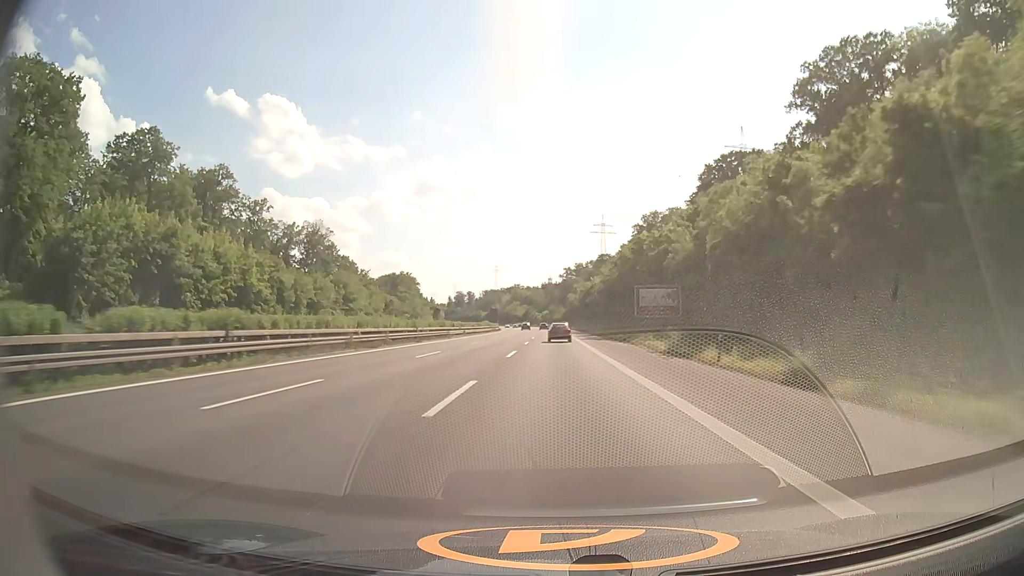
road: motorway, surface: asphalt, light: Day
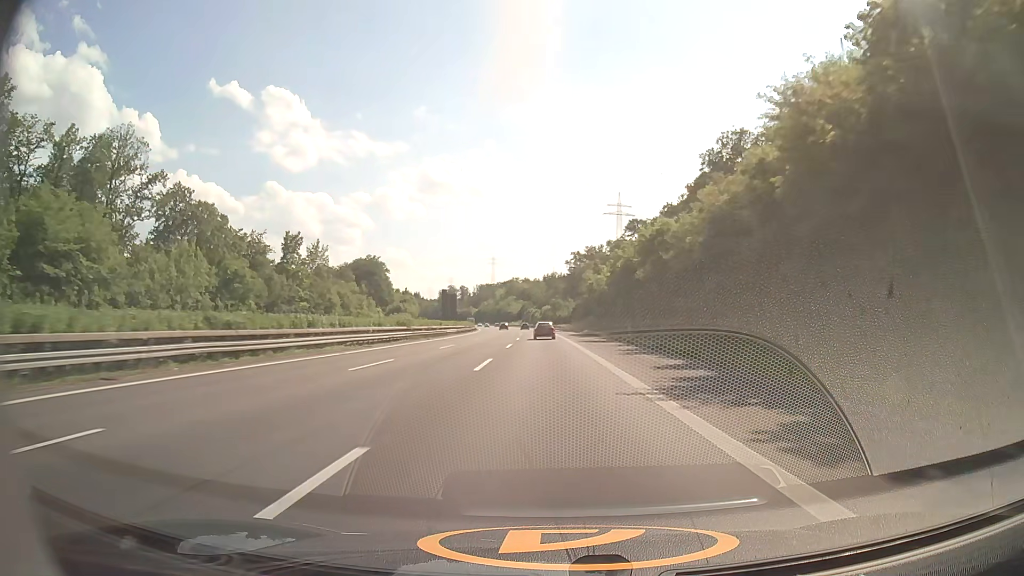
(0.0, +80.1) m; 0°
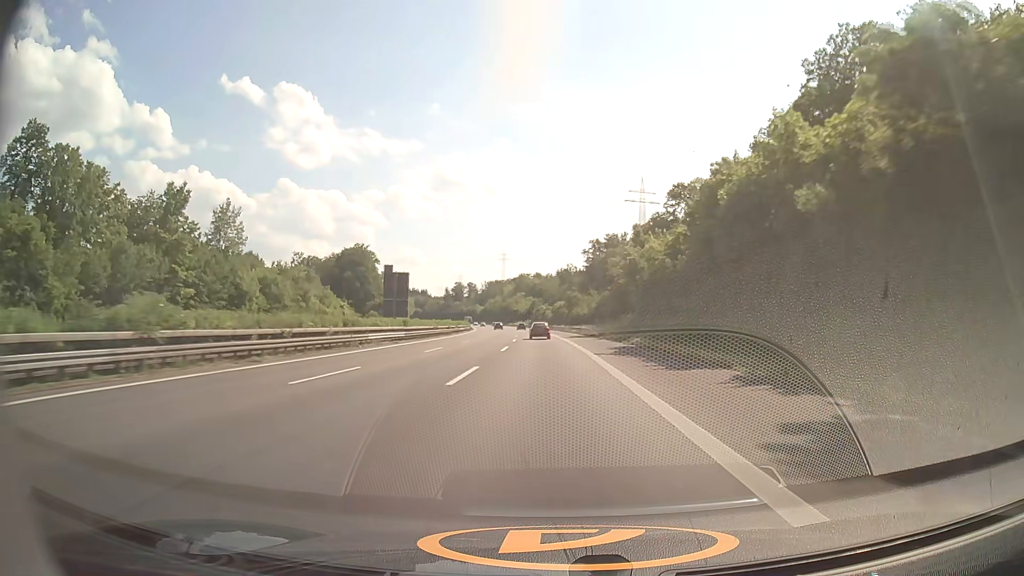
(-0.3, +40.4) m; -1°
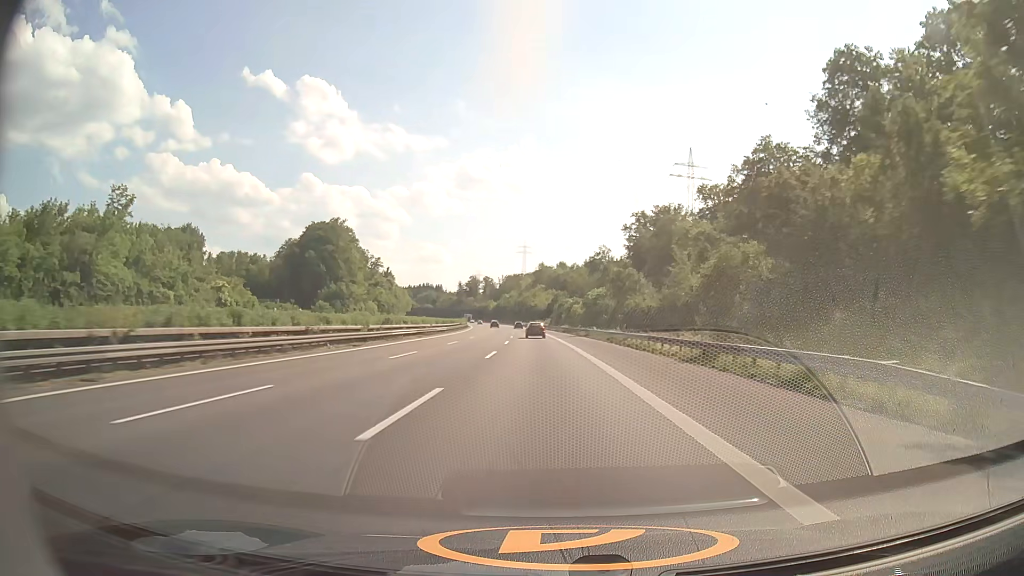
(-1.2, +60.6) m; -2°
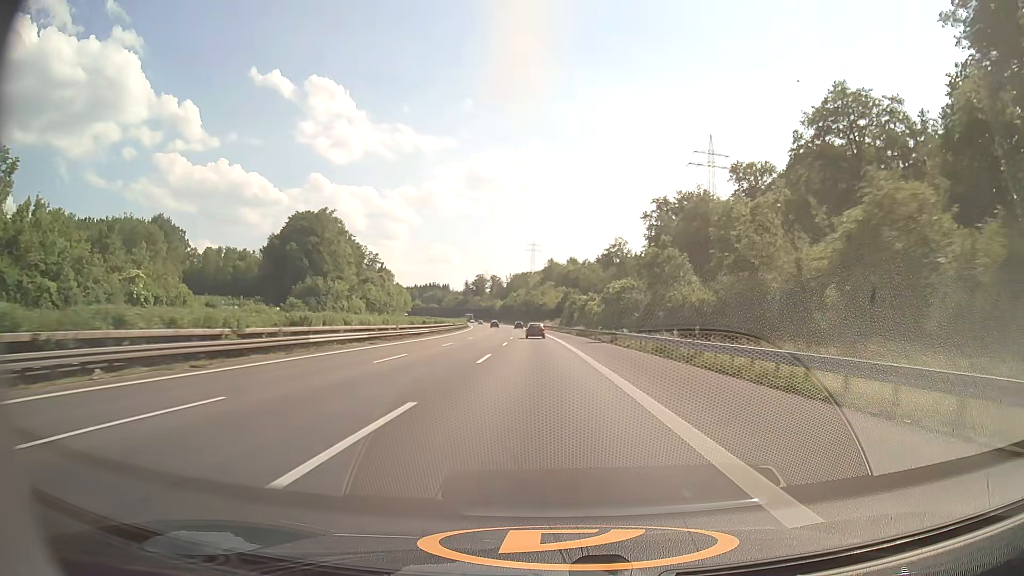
(-0.1, +20.1) m; -1°
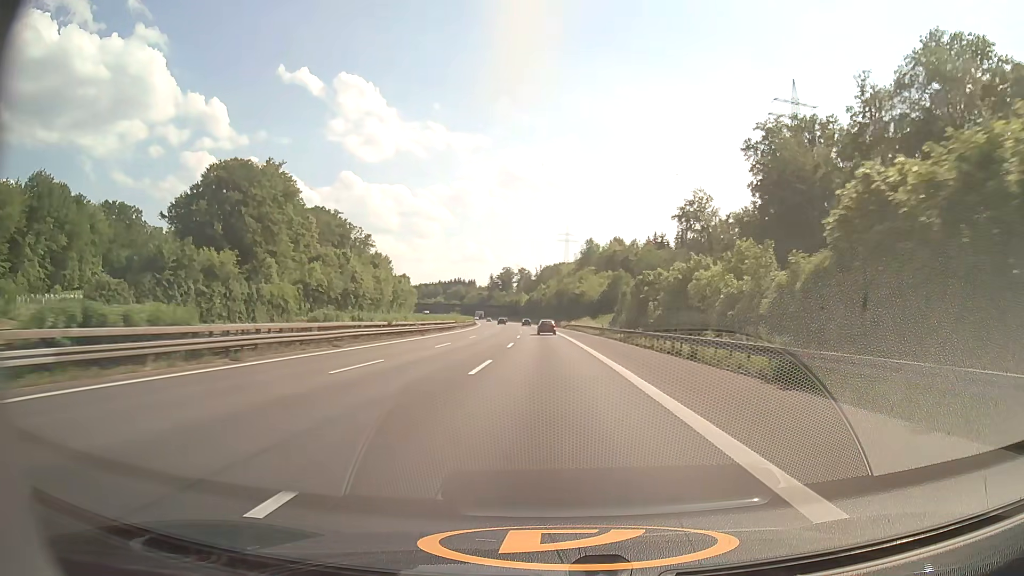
(-1.6, +60.2) m; -3°
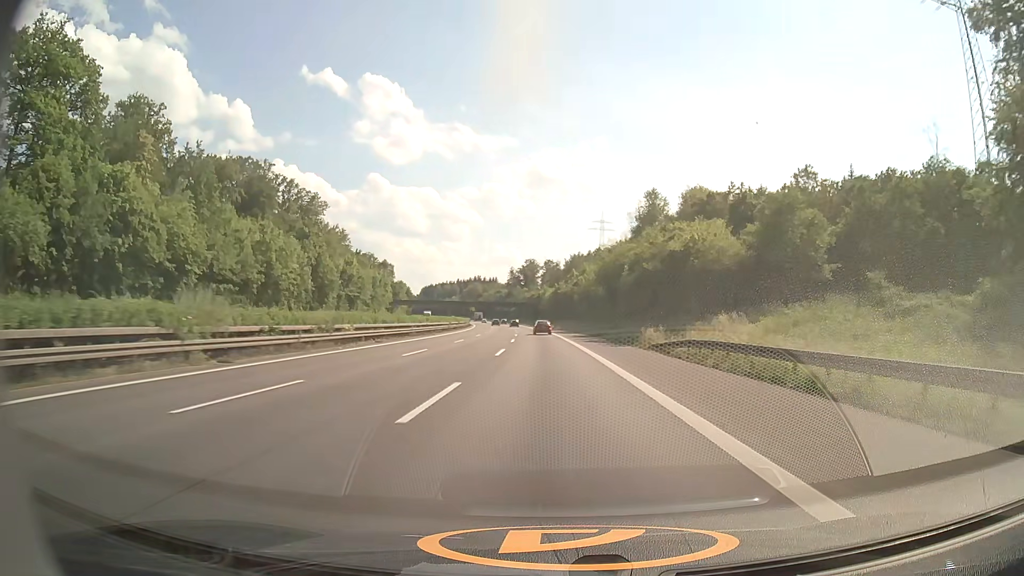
(-1.6, +79.4) m; -3°
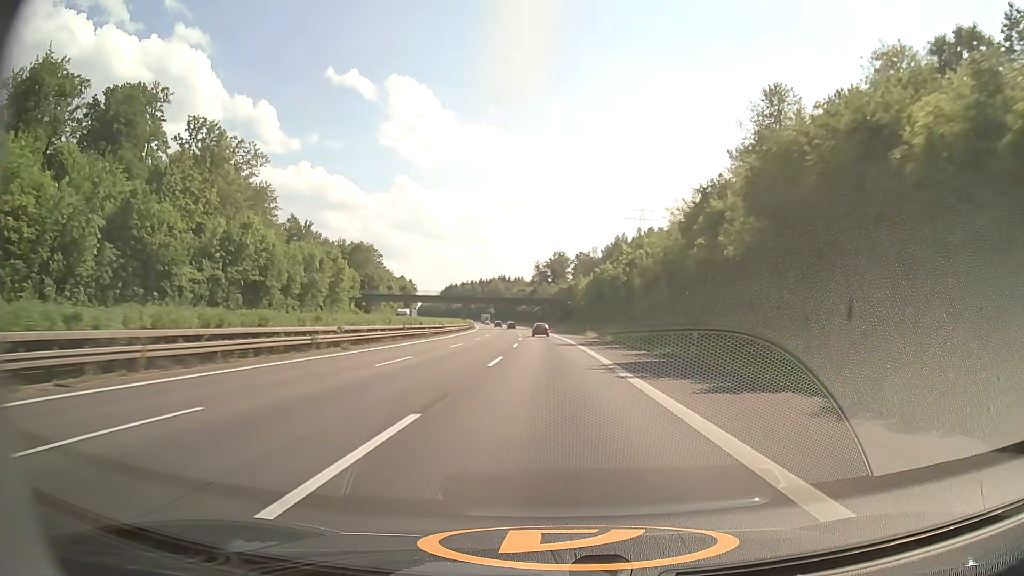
(-1.2, +59.0) m; -3°
(0, +10) (0, +20) (0, +30) (-1, +40) (-1, +50) (-1, +60) (-2, +70) (-2, +80) (-3, +90) (-3, +100) m
